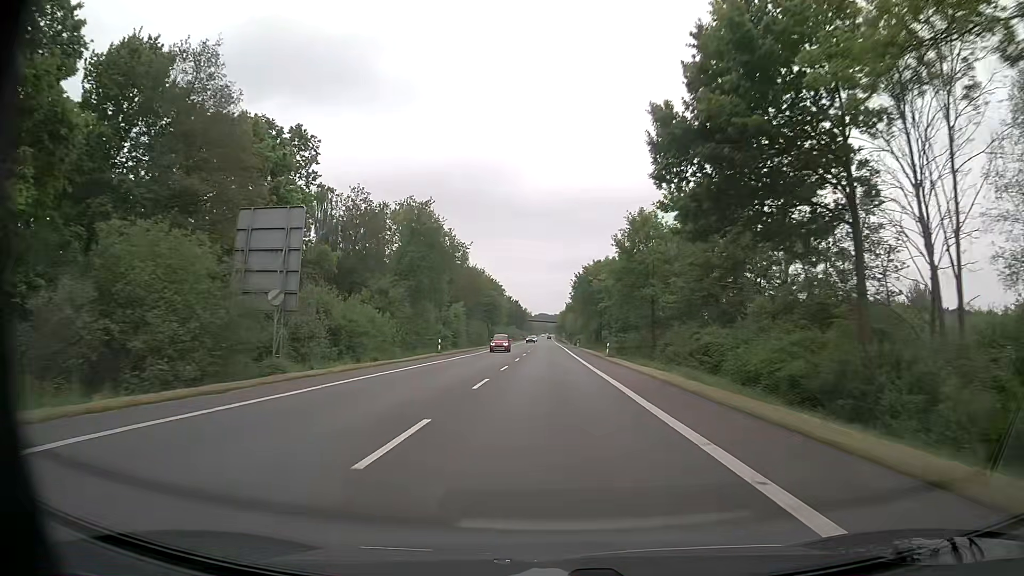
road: primary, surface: asphalt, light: Day
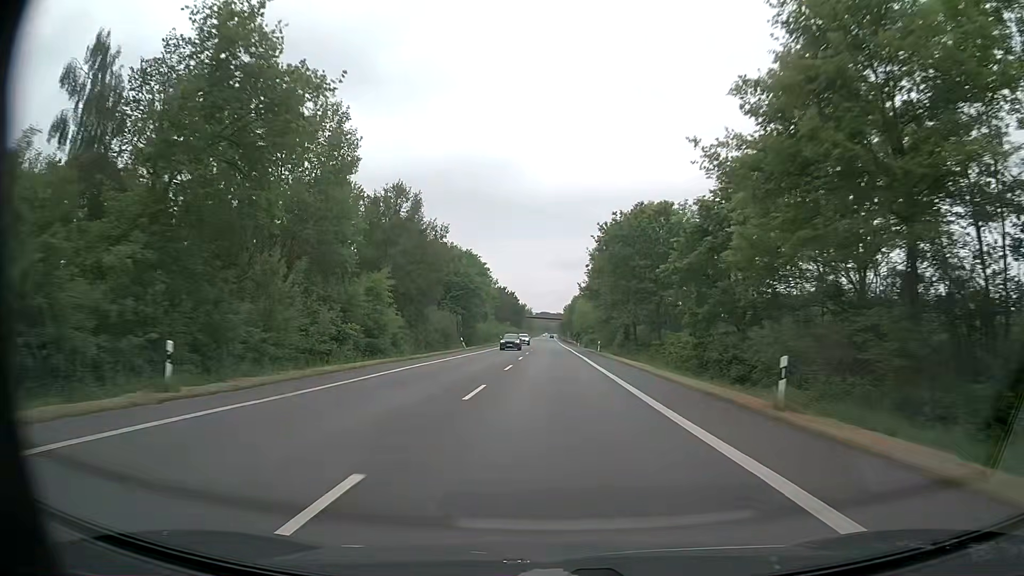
(-0.1, +37.5) m; 0°
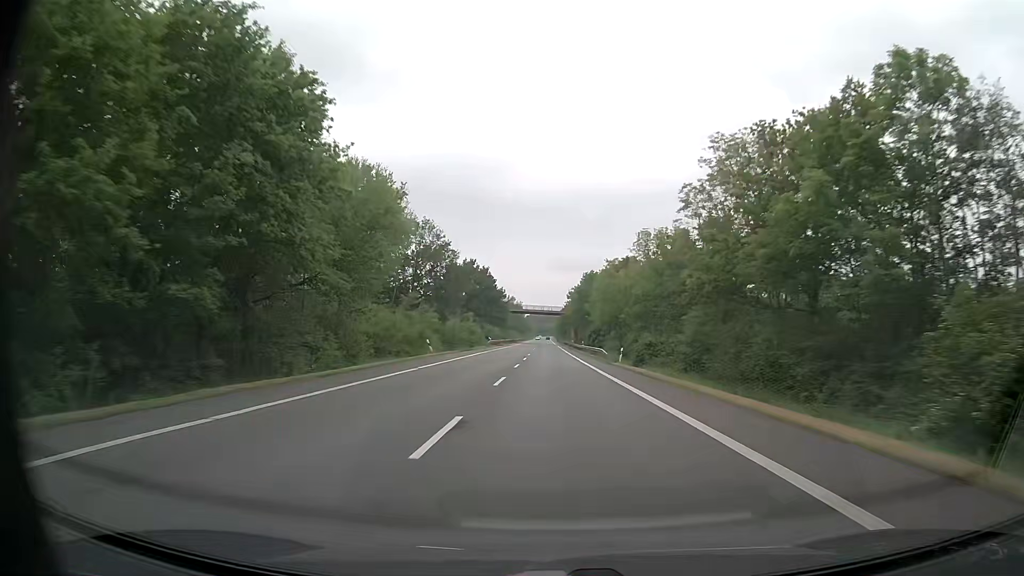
(+0.2, +67.9) m; +1°
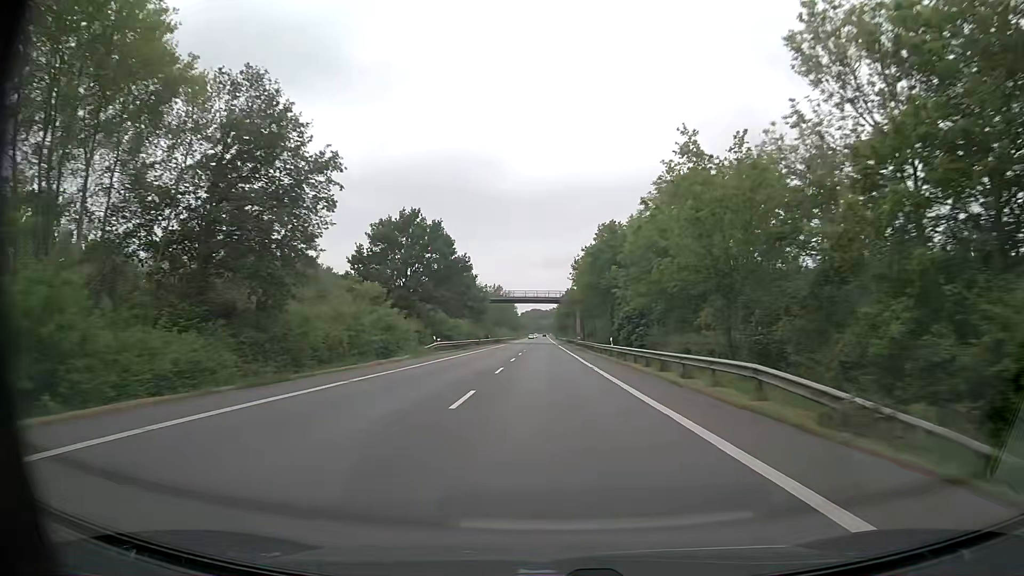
(+0.1, +43.8) m; 0°
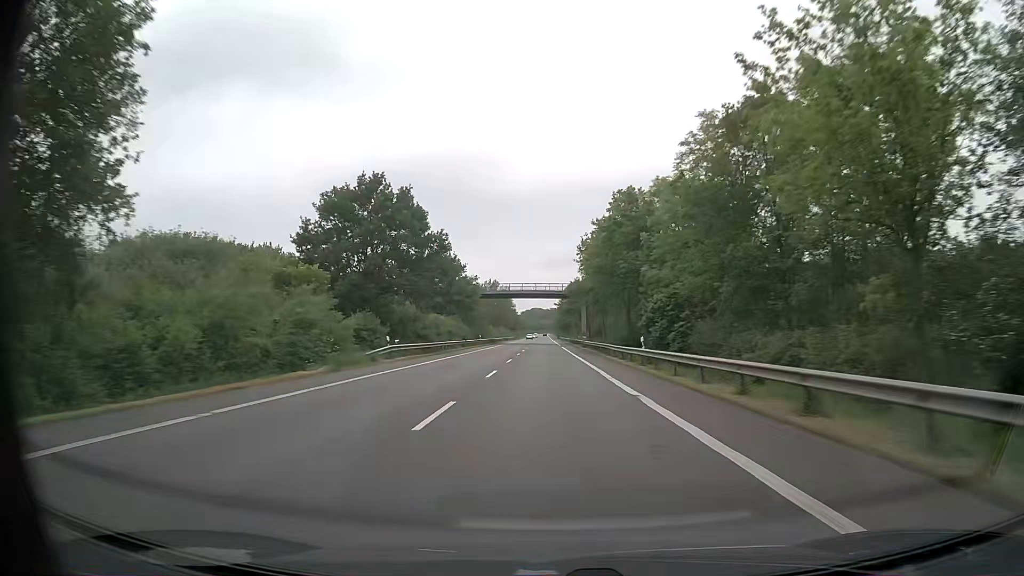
(0.0, +15.1) m; 0°
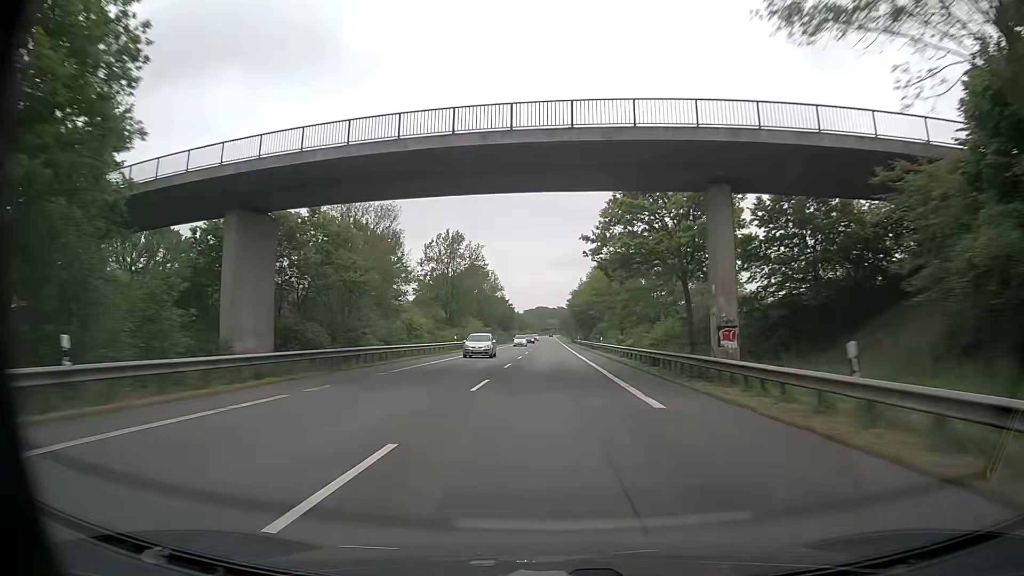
(-0.4, +78.6) m; -1°
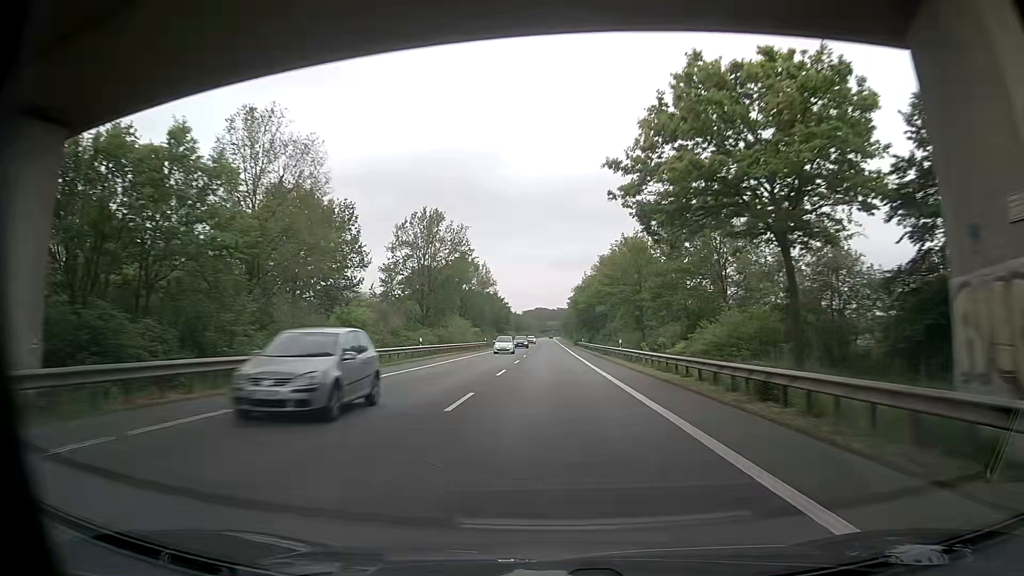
(+0.2, +16.1) m; 0°
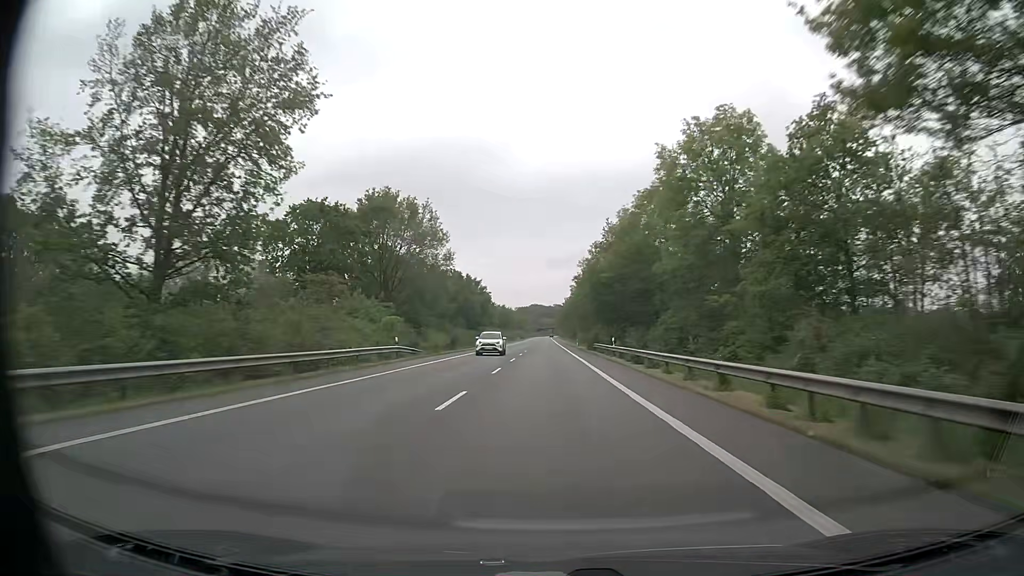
(+0.4, +48.7) m; 0°
(0, +10) (0, +20) (0, +30) (0, +40) (0, +50) (0, +60) (0, +70) (0, +80) (0, +90) (0, +100) m
